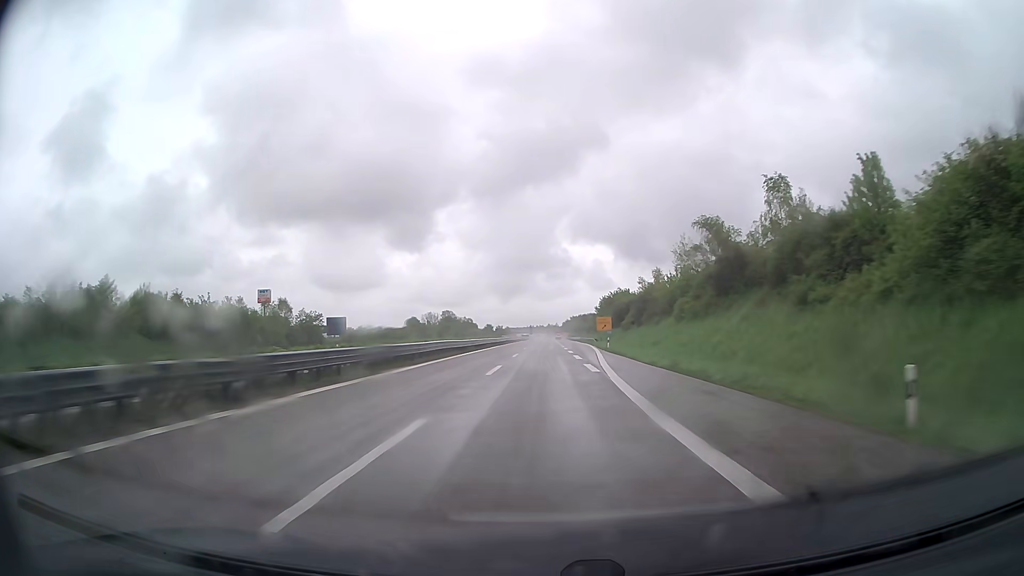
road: trunk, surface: asphalt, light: Day
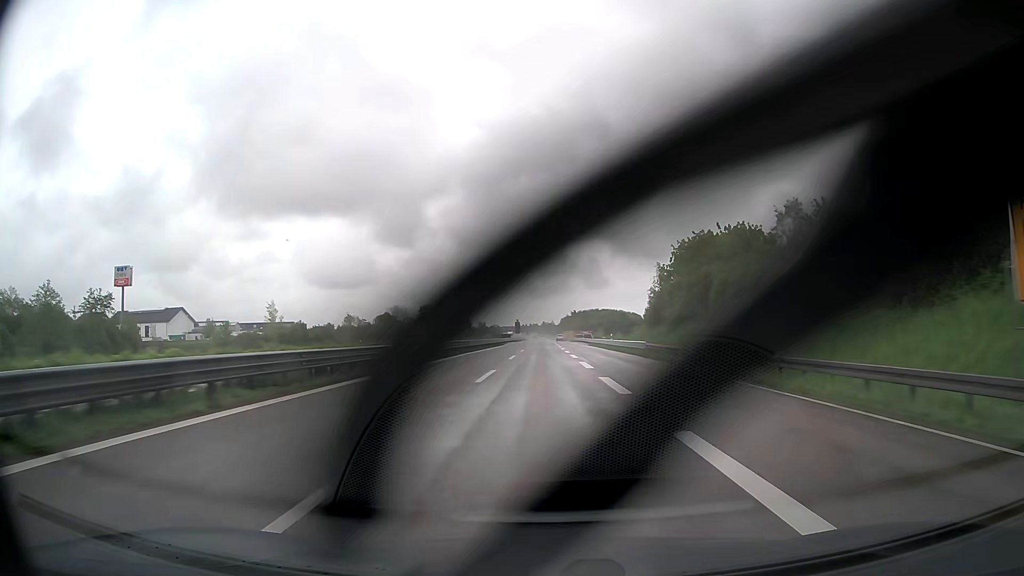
(+0.3, +93.1) m; +1°
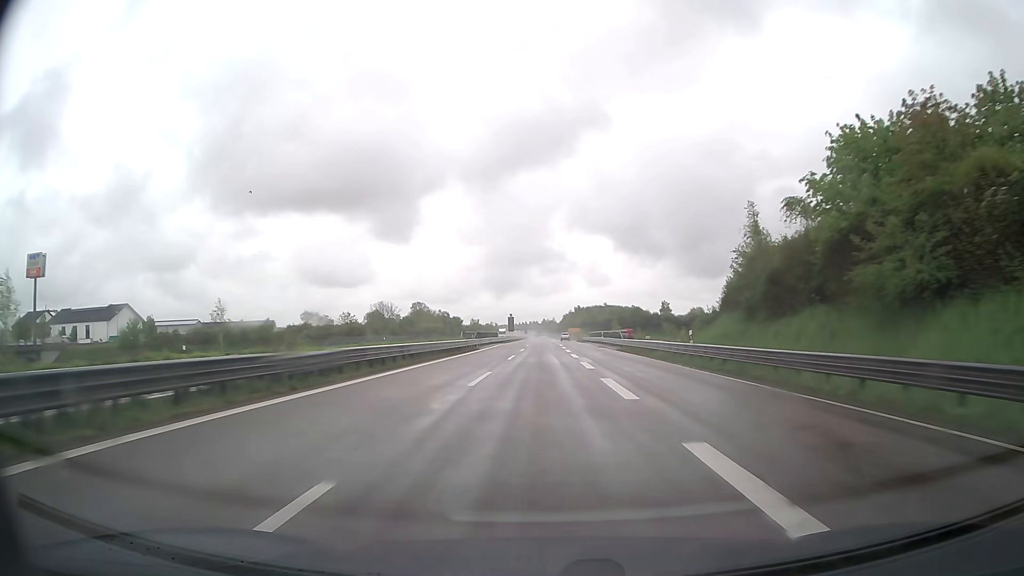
(0.0, +37.3) m; 0°
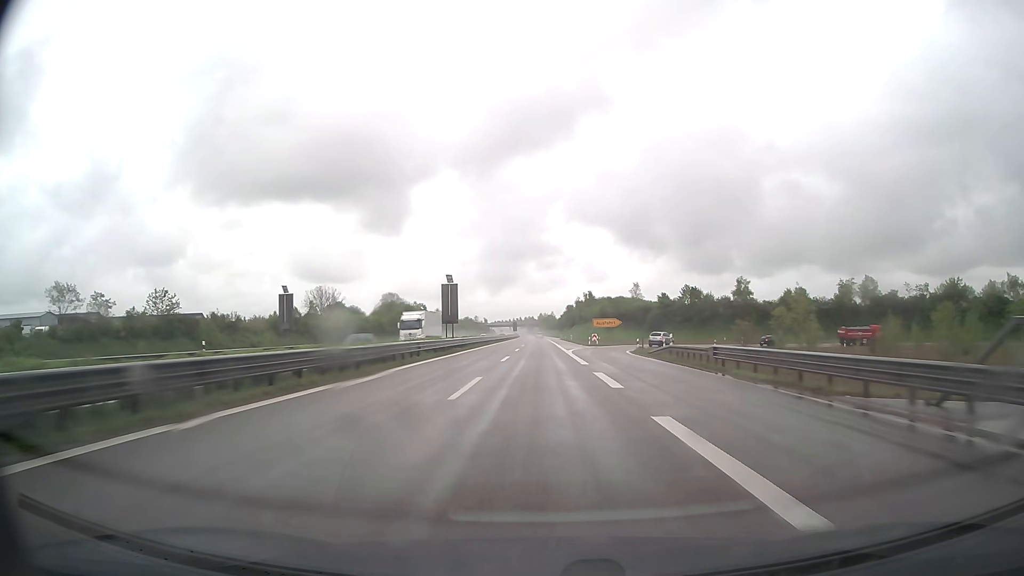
(-0.1, +93.5) m; 0°
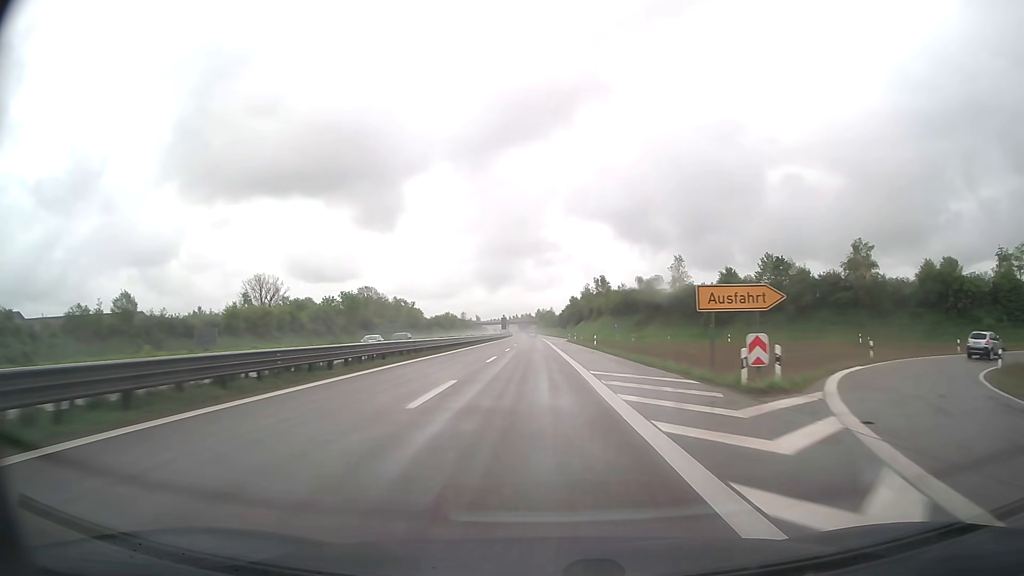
(+0.1, +55.8) m; 0°
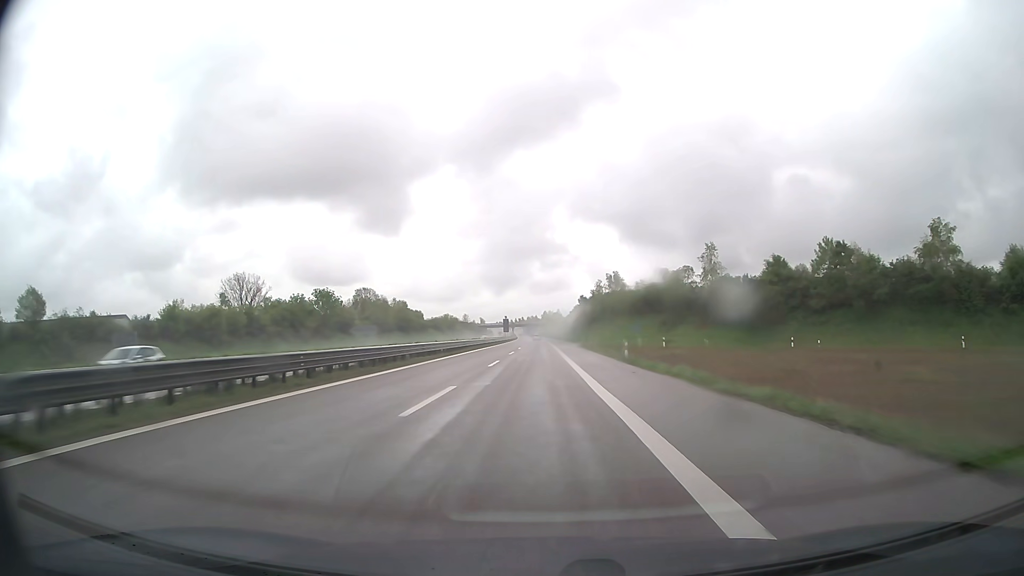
(0.0, +18.5) m; 0°
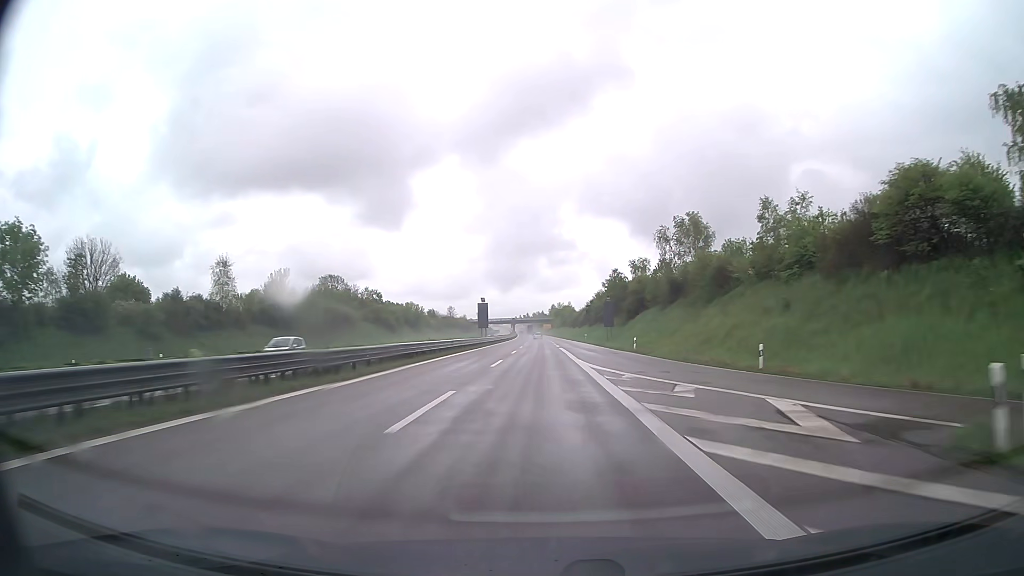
(-0.6, +74.1) m; -1°
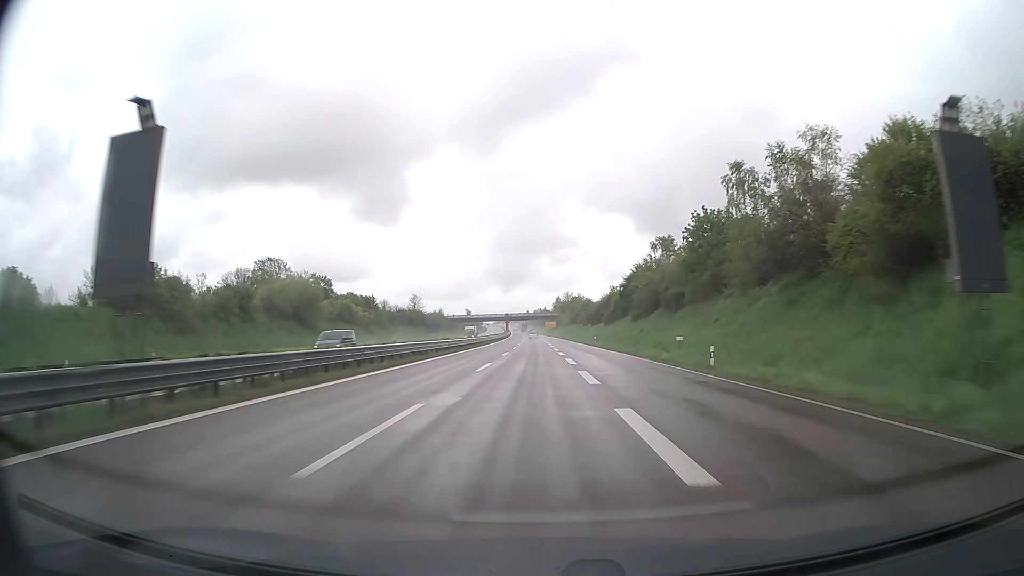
(-0.1, +74.7) m; 0°
(0, +10) (0, +20) (0, +30) (0, +40) (0, +50) (0, +60) (-1, +70) (-1, +80) (-1, +90) (-1, +100) m
